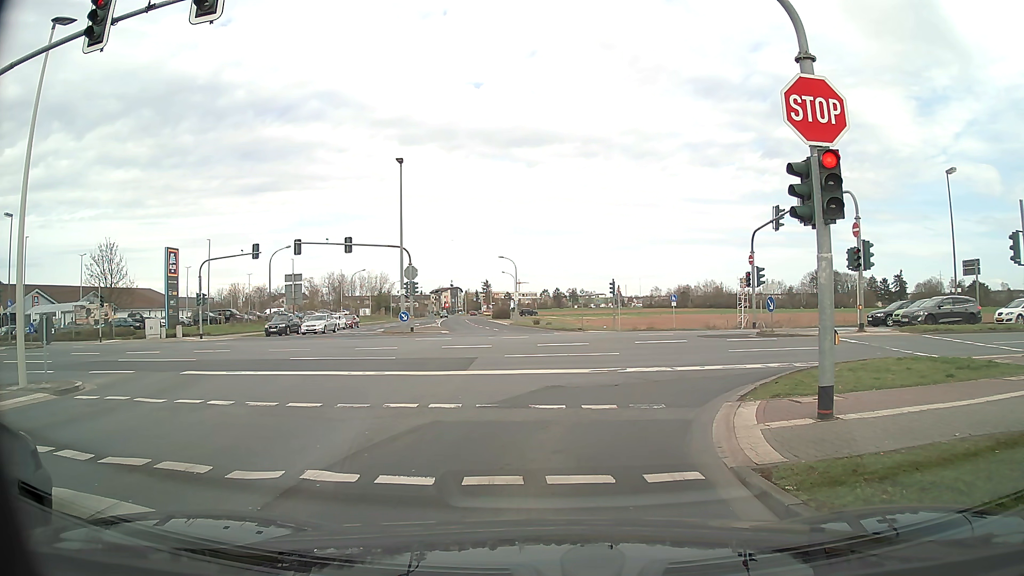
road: tertiary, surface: asphalt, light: Day
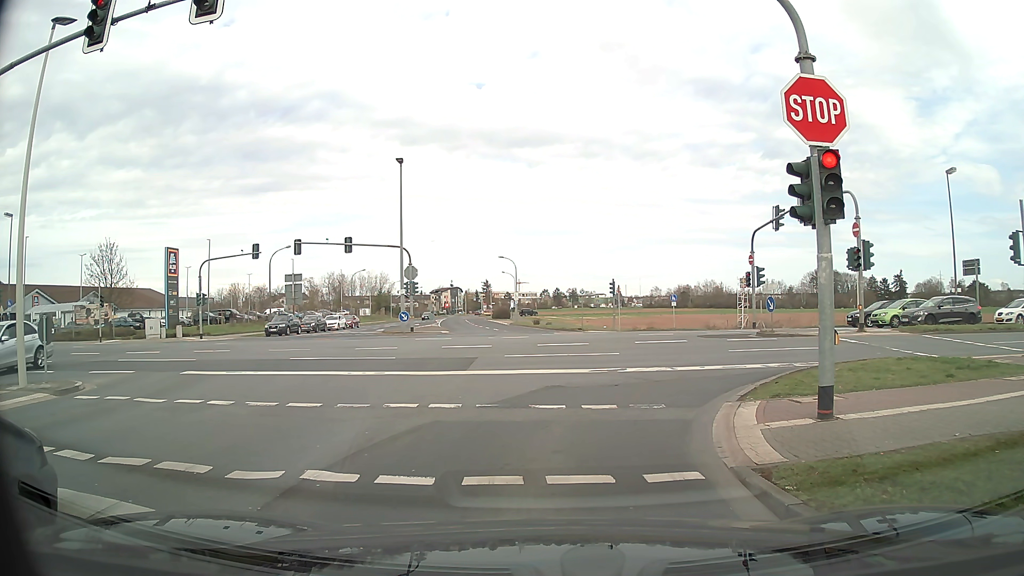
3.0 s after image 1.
(0.0, 0.0) m; 0°
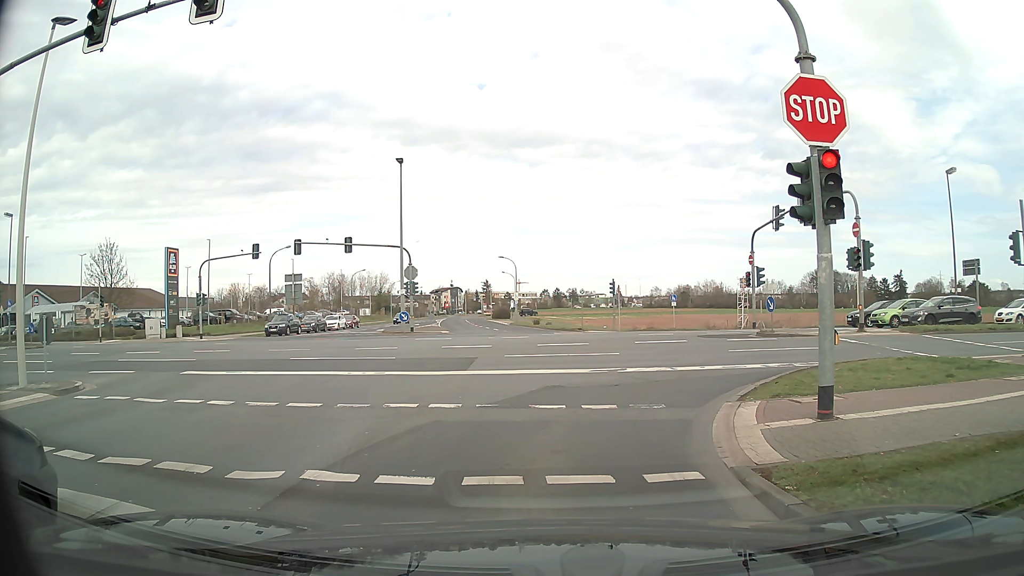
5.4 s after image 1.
(0.0, 0.0) m; 0°
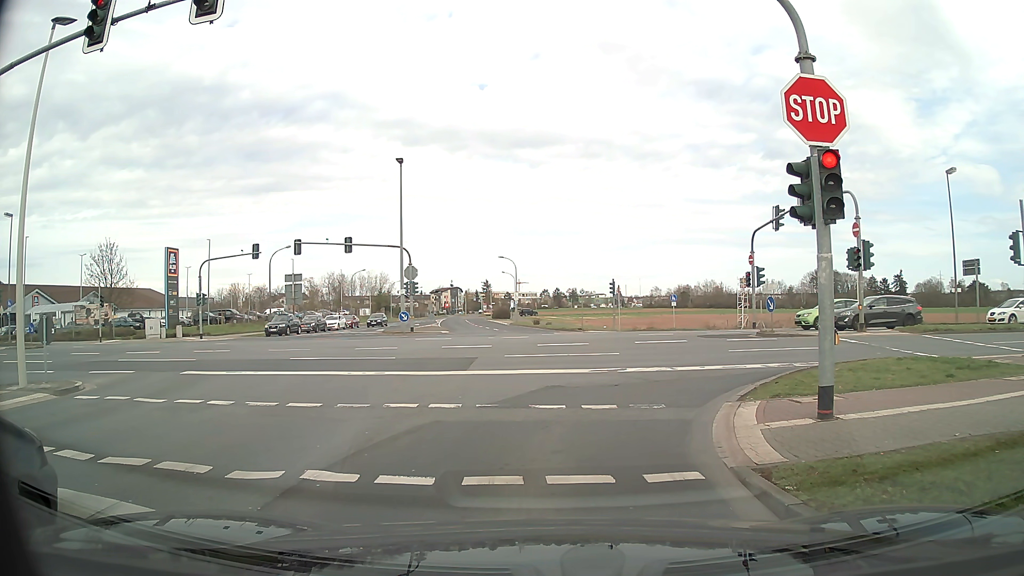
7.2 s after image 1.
(0.0, 0.0) m; 0°
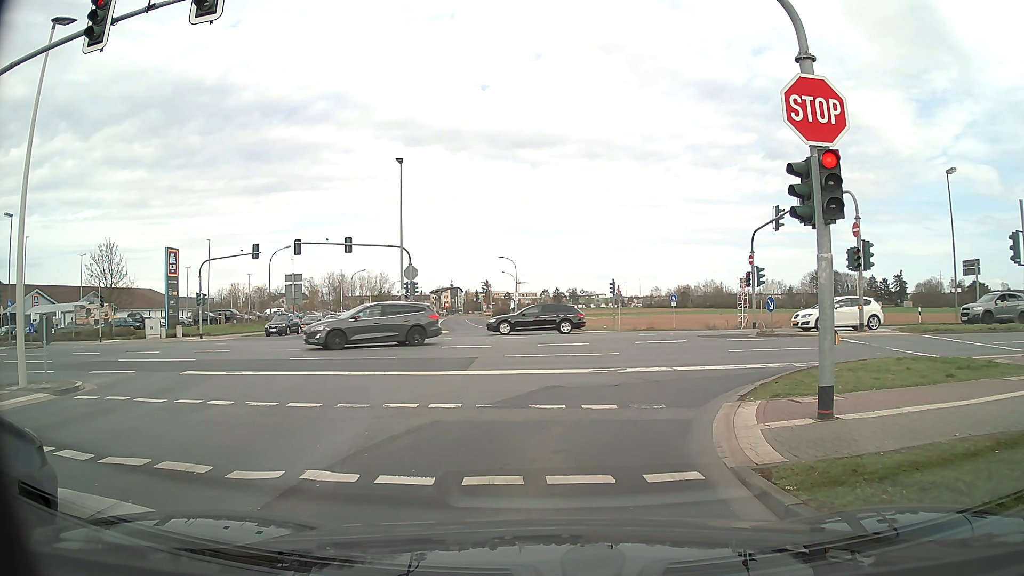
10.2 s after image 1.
(0.0, 0.0) m; 0°
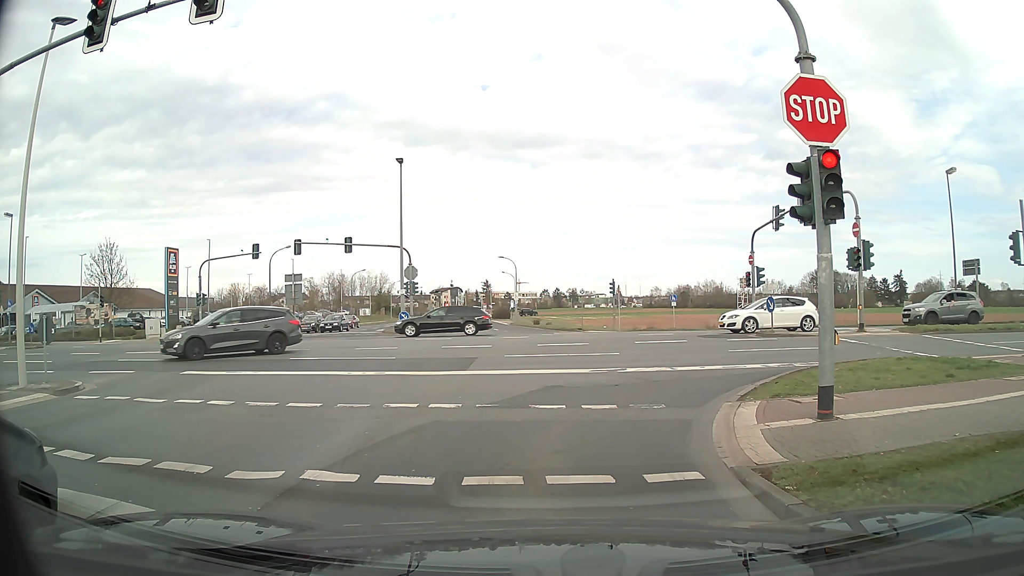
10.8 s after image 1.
(0.0, 0.0) m; 0°
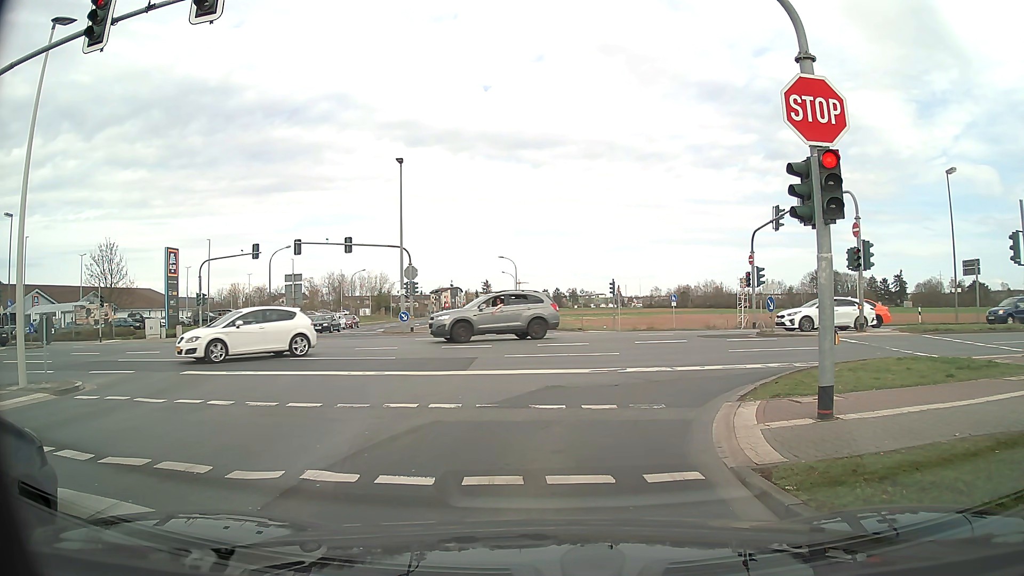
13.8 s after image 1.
(0.0, 0.0) m; 0°
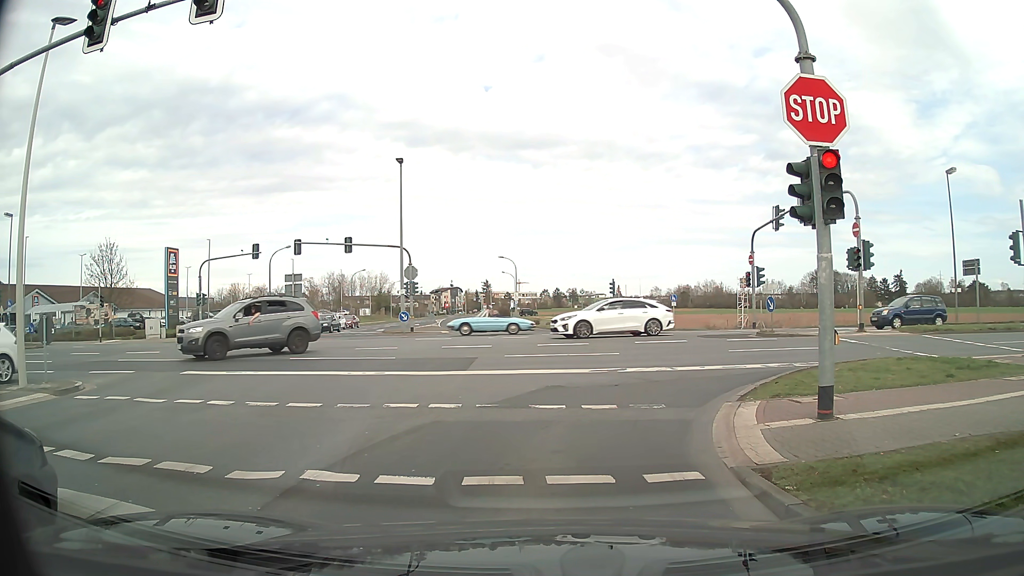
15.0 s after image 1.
(0.0, 0.0) m; 0°
